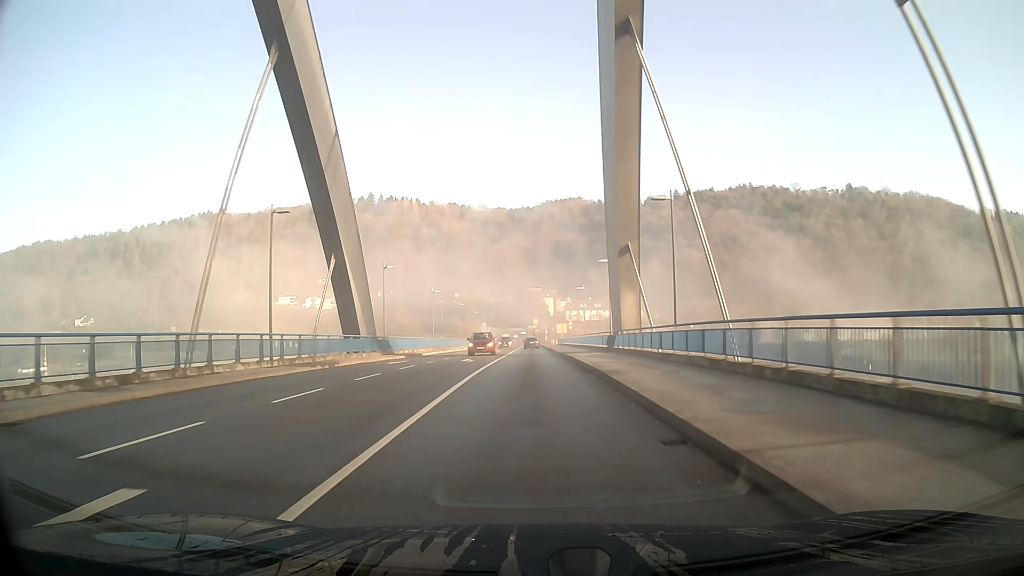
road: secondary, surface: asphalt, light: Day
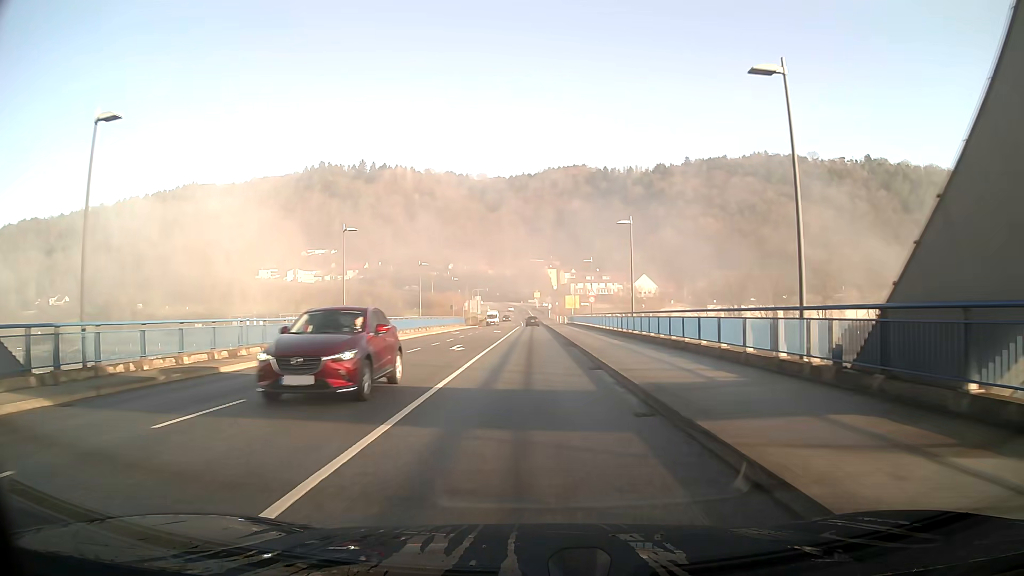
(0.0, +34.2) m; 0°
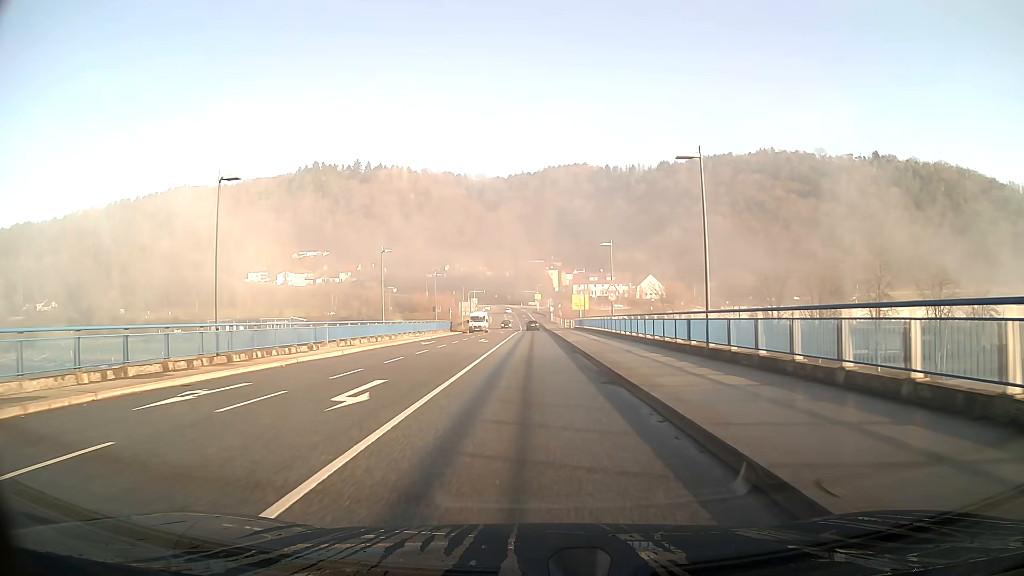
(0.0, +16.0) m; 0°
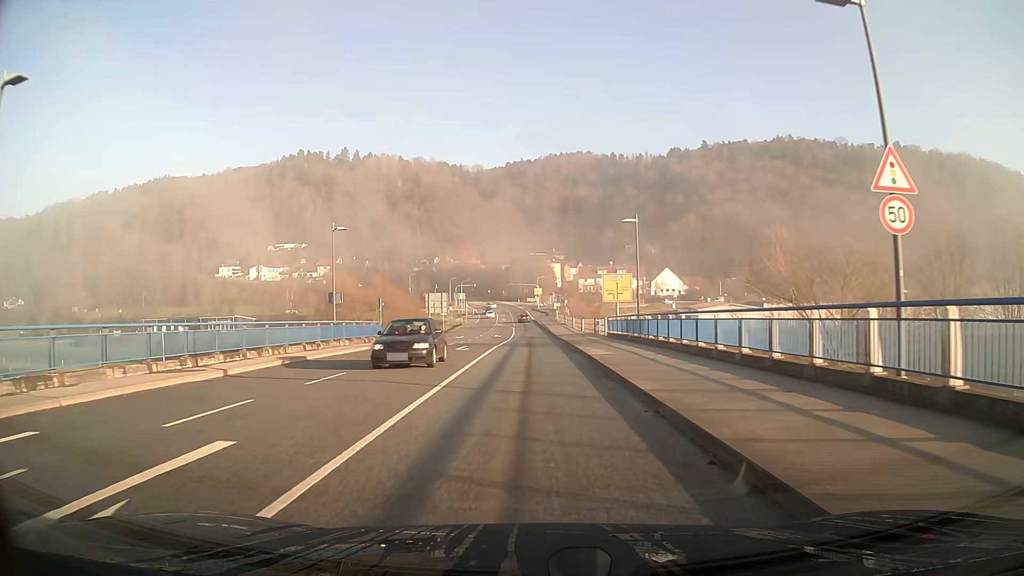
(0.0, +37.6) m; 0°
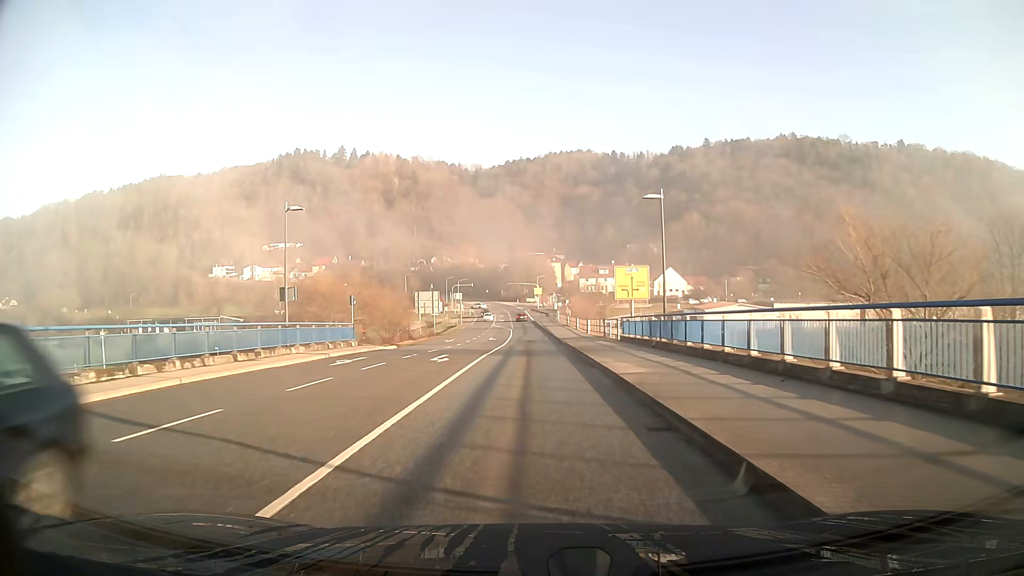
(0.0, +7.2) m; 0°
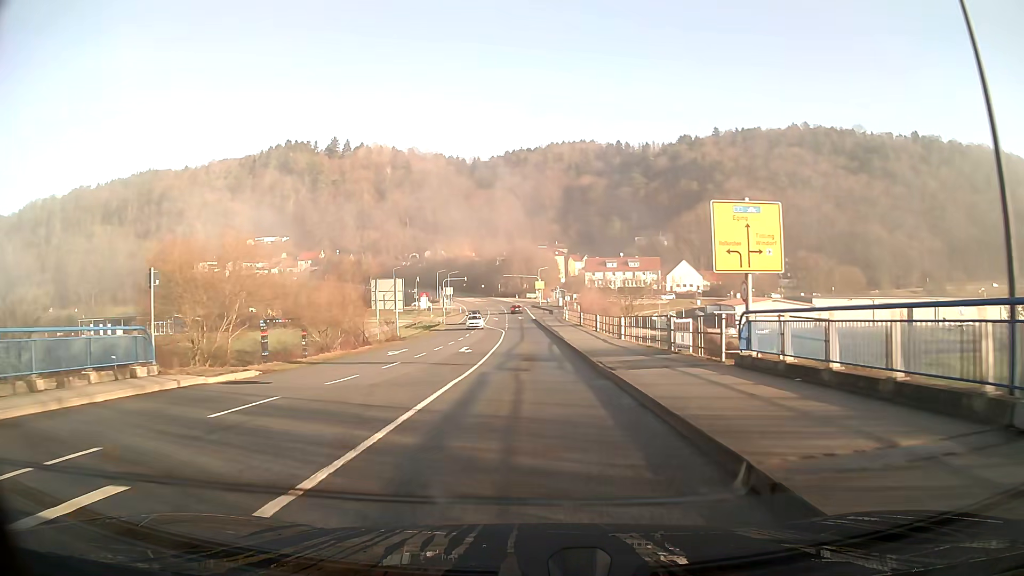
(0.0, +21.6) m; 0°
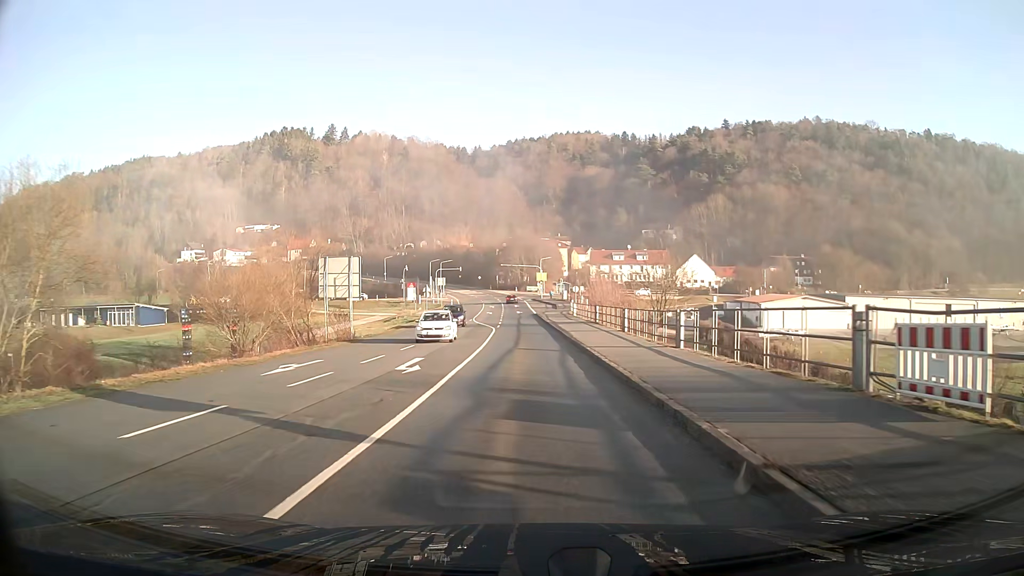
(0.0, +14.6) m; 0°
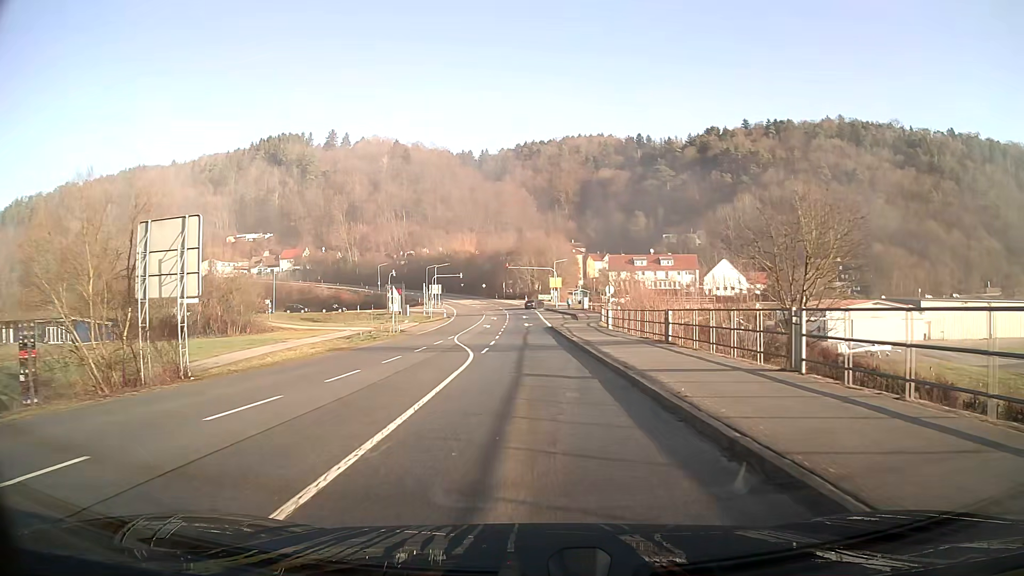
(-0.2, +22.1) m; -1°
(0, +10) (0, +20) (0, +30) (0, +40) (0, +50) (-1, +60) (-1, +70) (-1, +80) (-1, +90) (-1, +100) m
